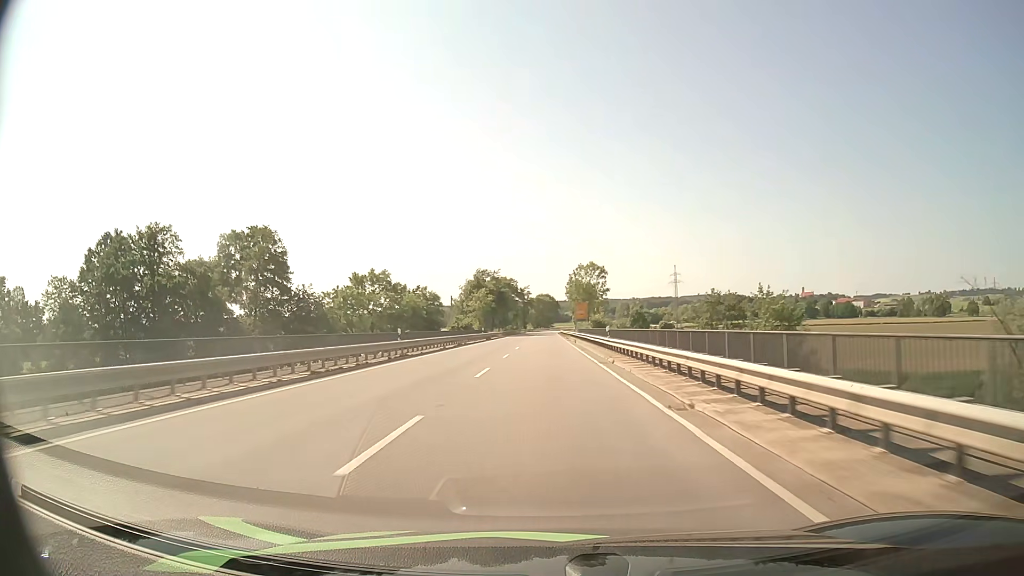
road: secondary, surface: asphalt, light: Day
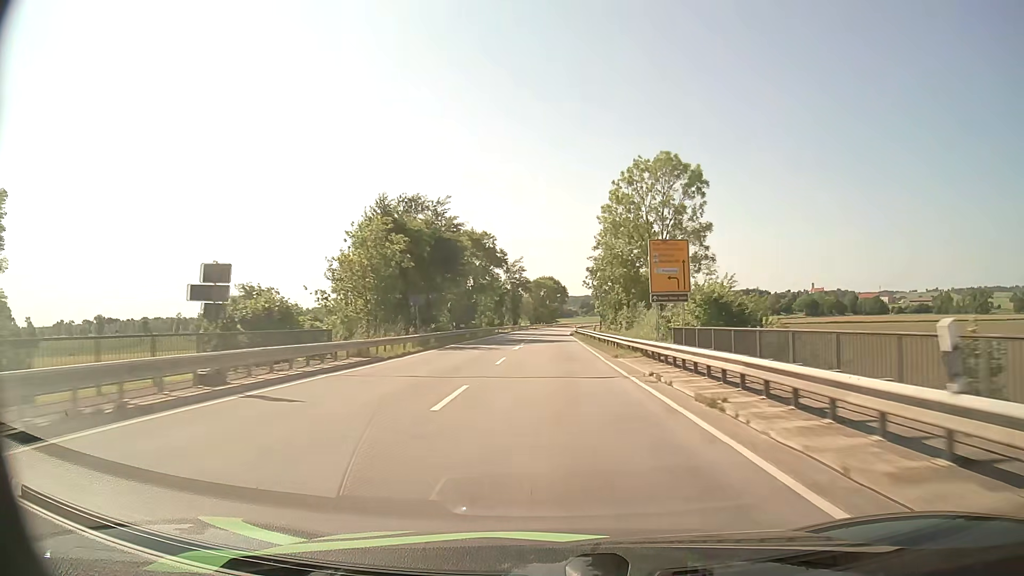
(-0.4, +68.0) m; 0°
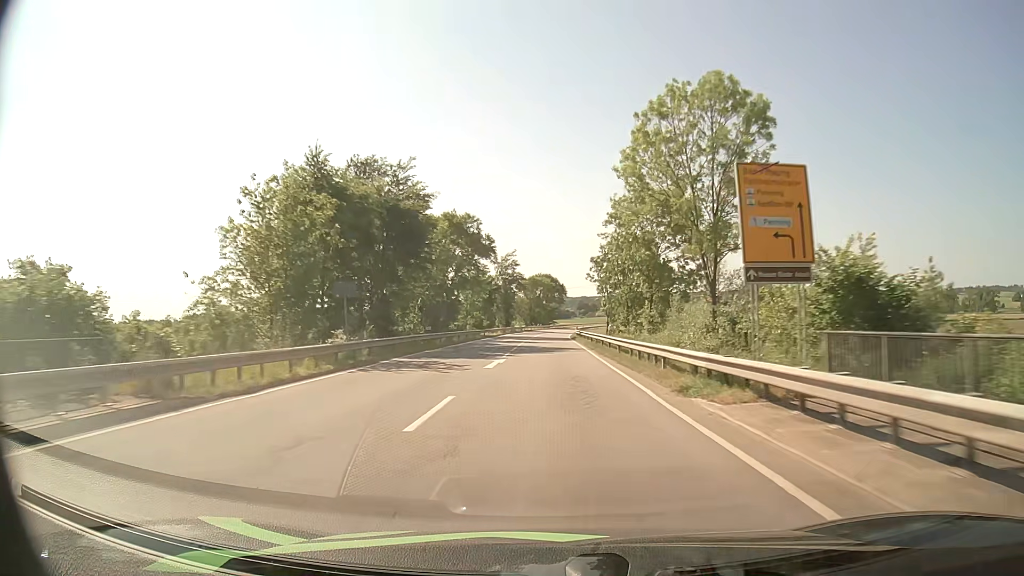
(0.0, +13.8) m; 0°
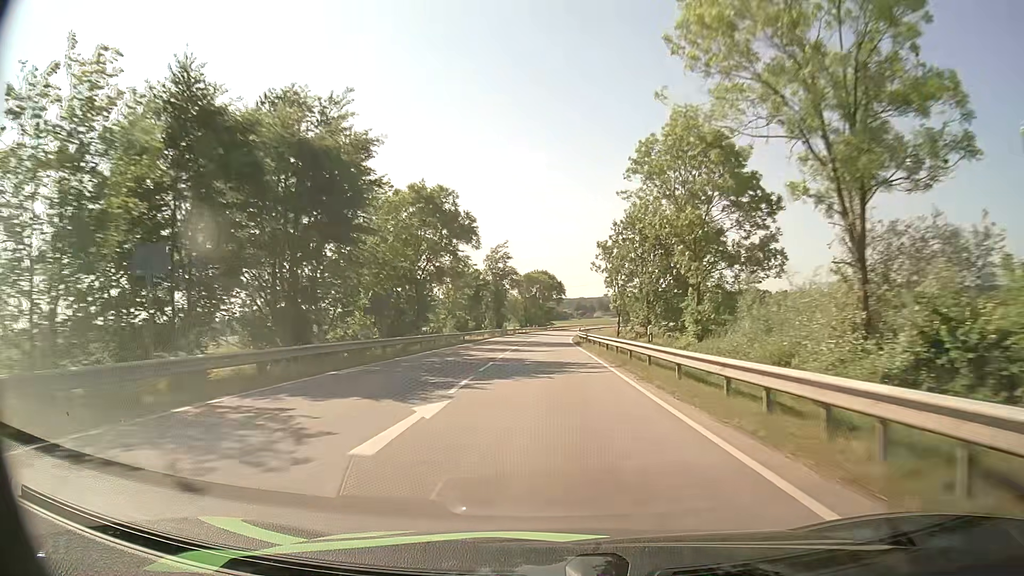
(0.0, +13.8) m; 0°
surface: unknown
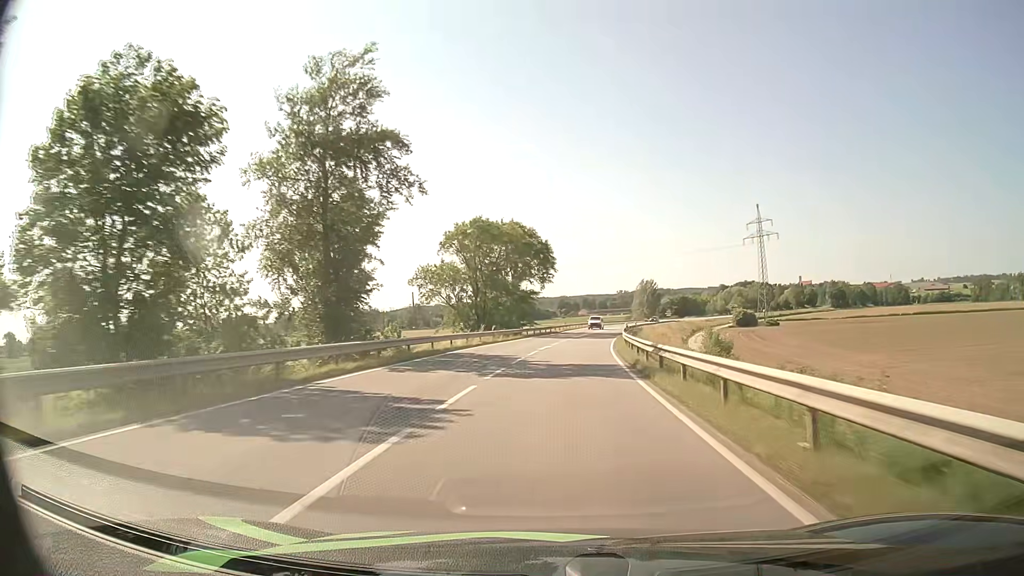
(+0.3, +68.7) m; +1°
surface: asphalt
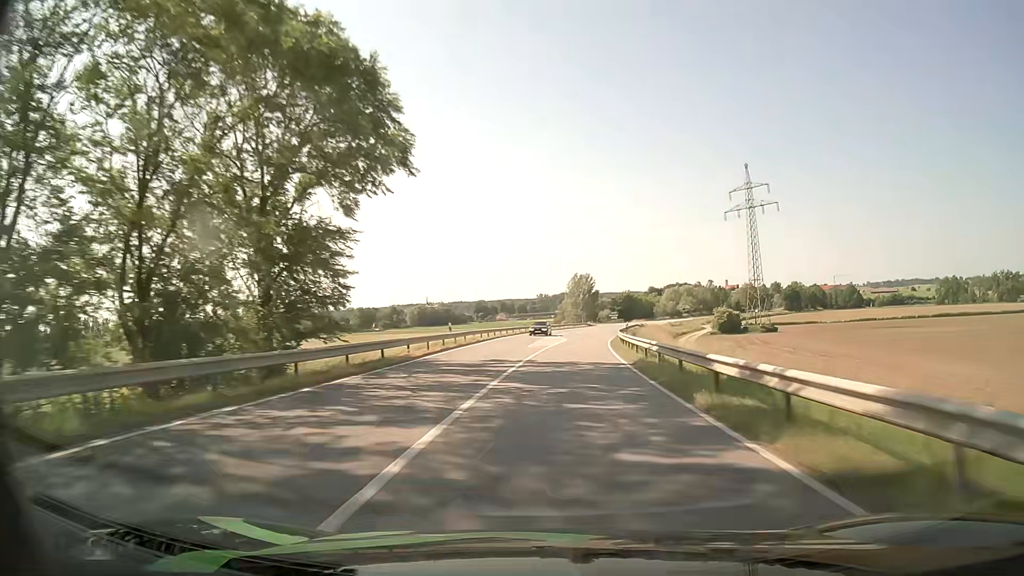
(+3.0, +54.7) m; +7°
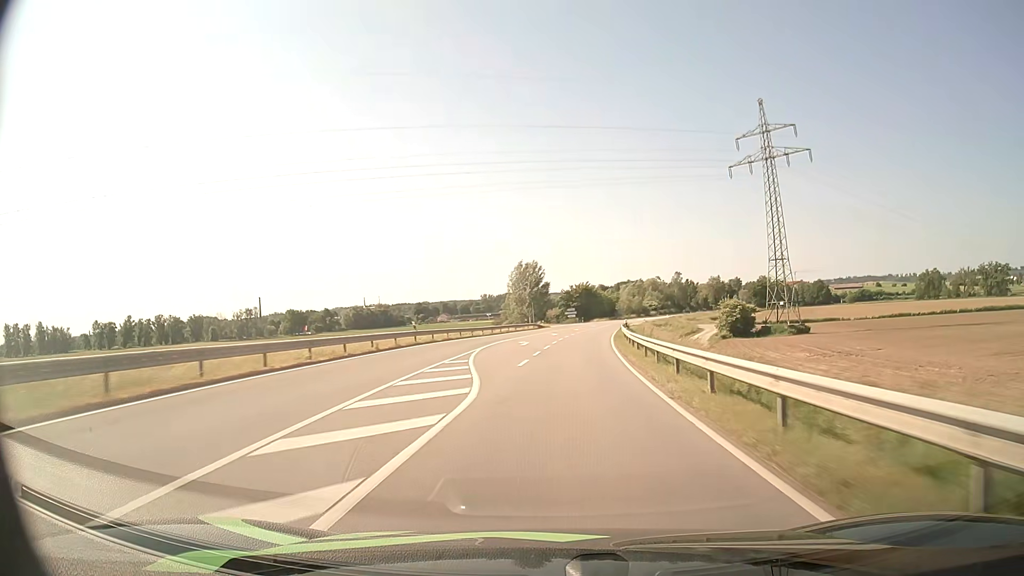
(+1.7, +41.0) m; +4°
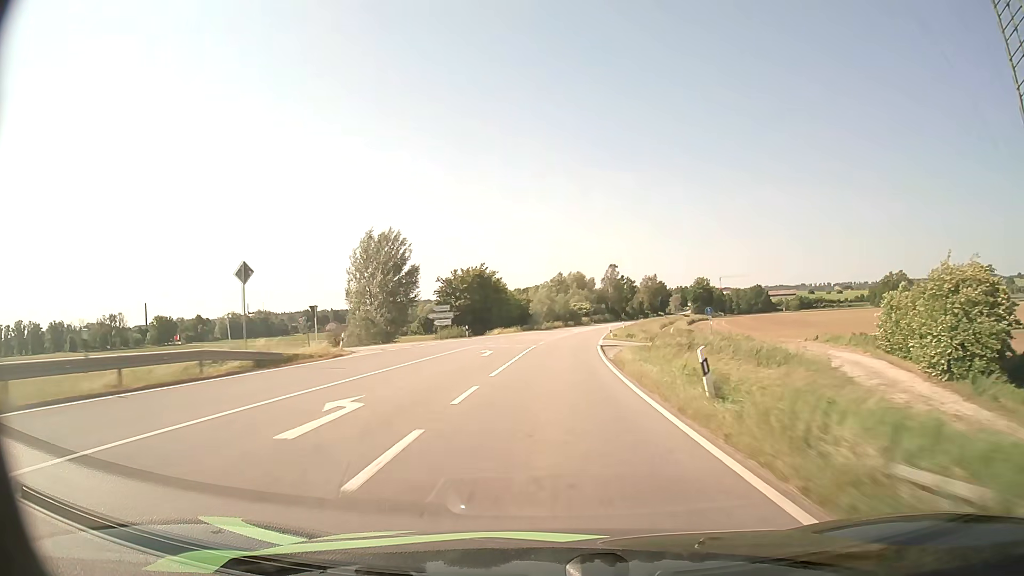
(+5.0, +68.4) m; +8°
(0, +10) (0, +20) (+1, +30) (+1, +40) (+2, +50) (+3, +60) (+4, +70) (+6, +80) (+7, +90) (+9, +99) m
